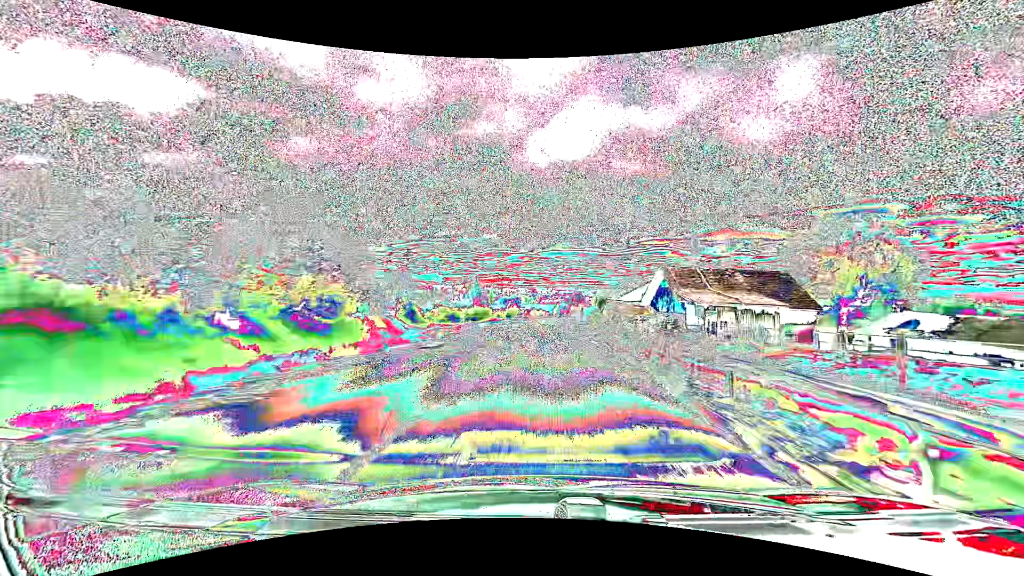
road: primary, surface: asphalt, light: Day
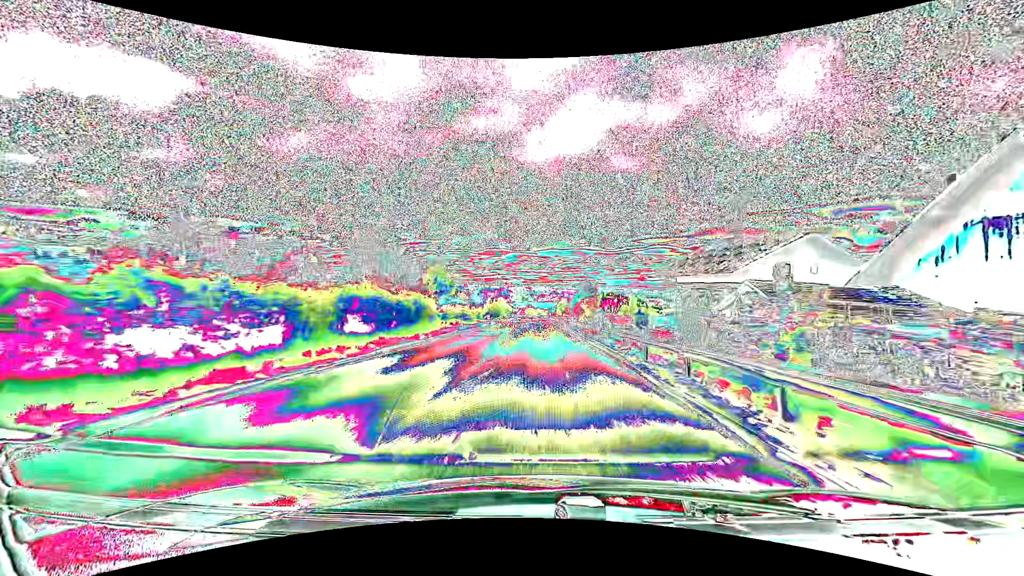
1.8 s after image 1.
(+0.2, +50.0) m; 0°
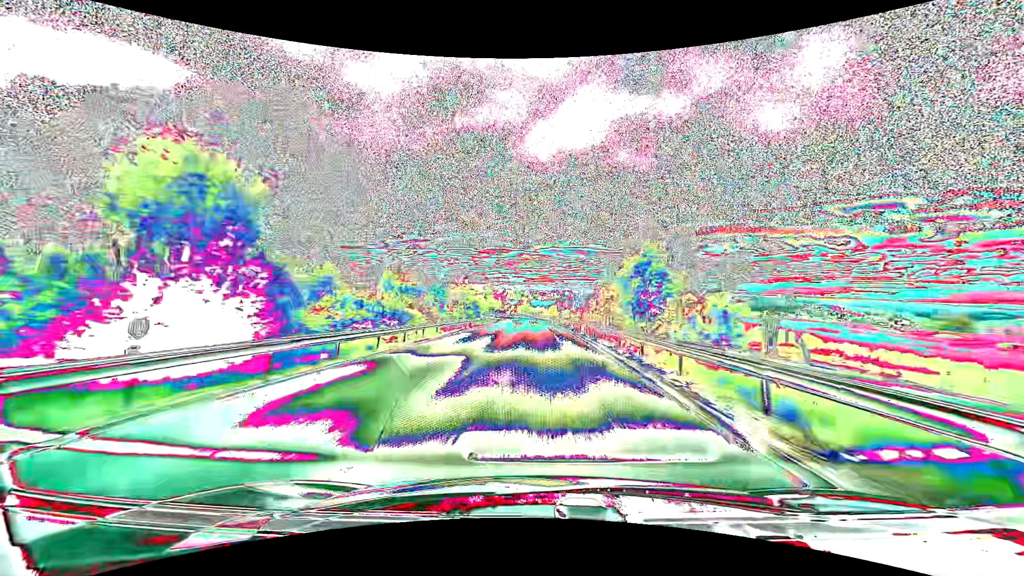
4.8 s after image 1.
(+0.1, +83.8) m; 0°
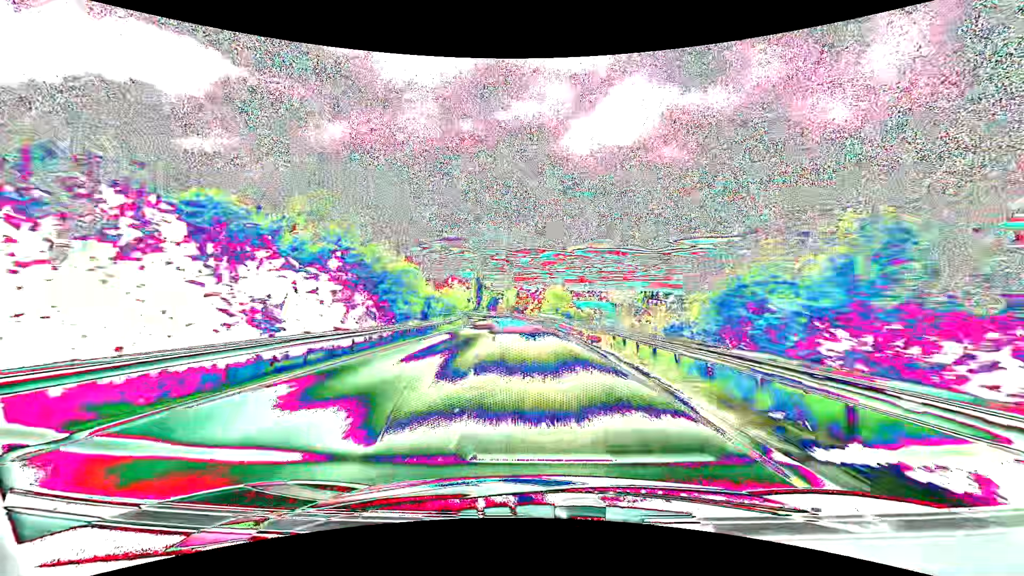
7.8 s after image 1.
(-1.9, +81.4) m; -4°
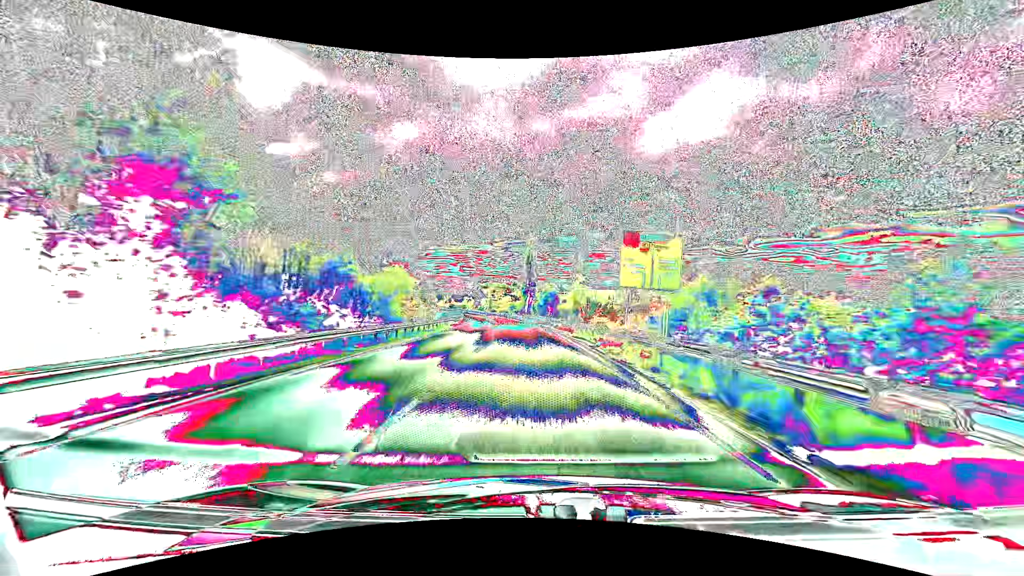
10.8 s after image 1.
(-5.1, +78.6) m; -7°
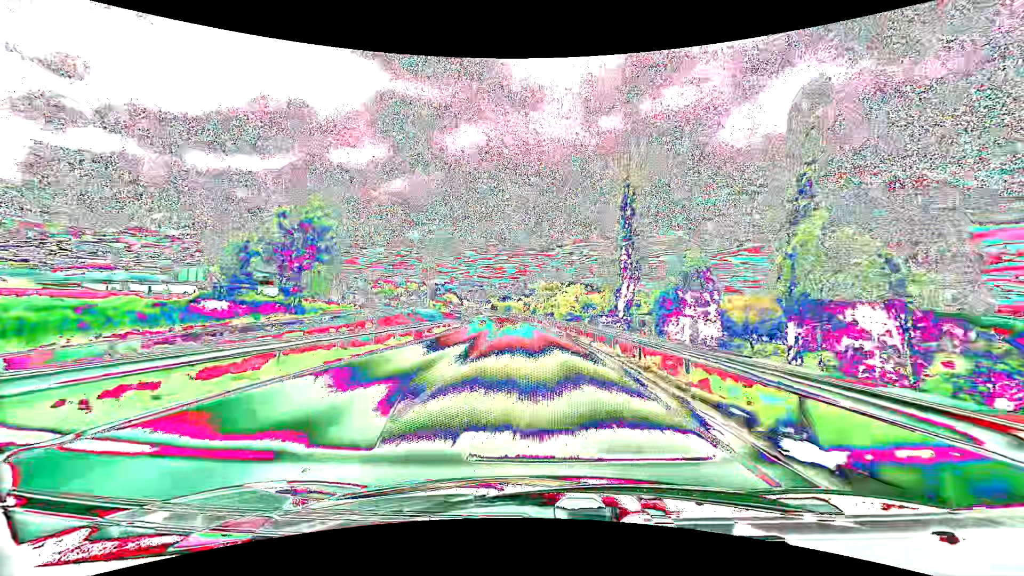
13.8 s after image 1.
(-5.2, +76.9) m; -8°
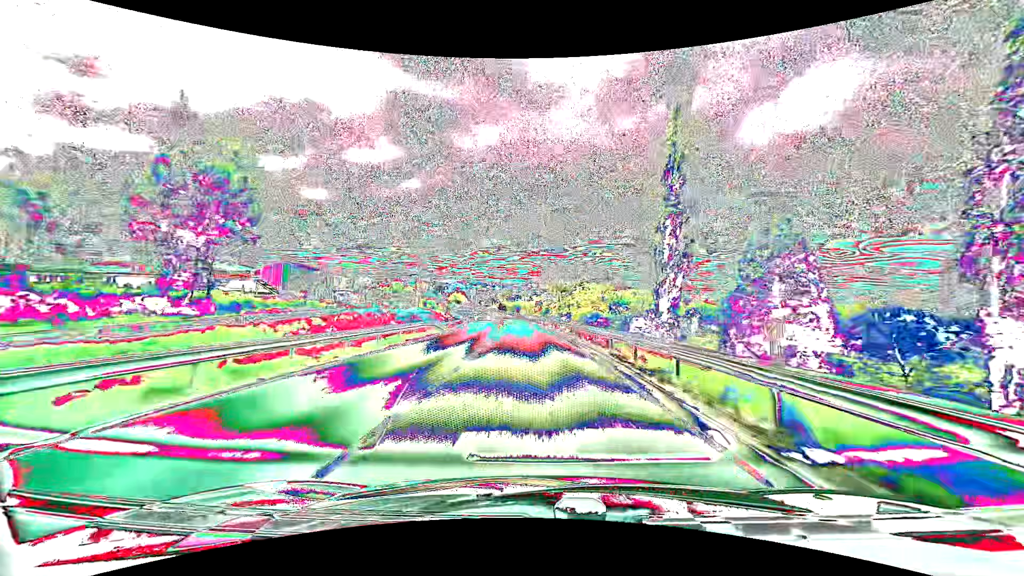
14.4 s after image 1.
(-0.2, +15.5) m; -1°
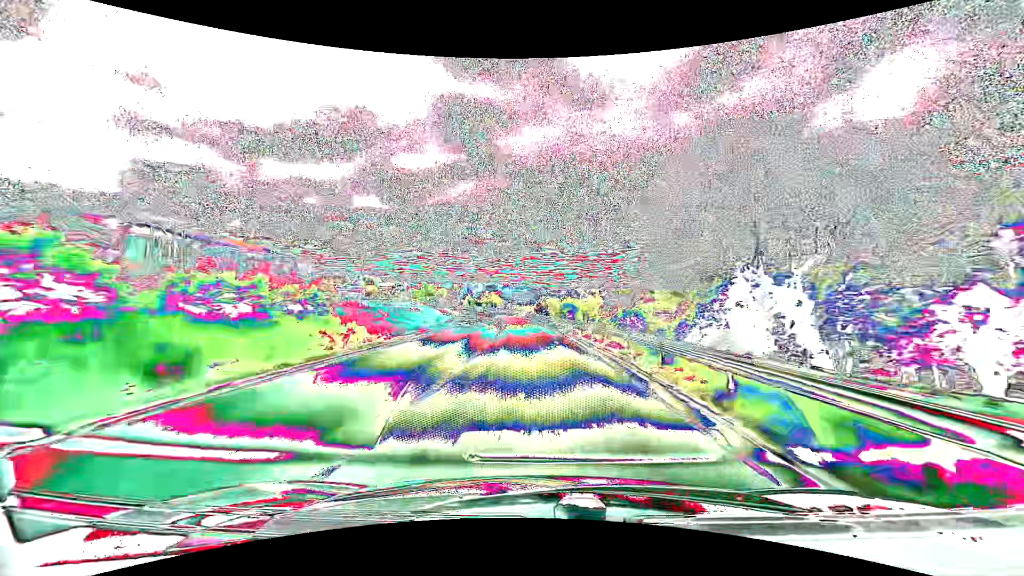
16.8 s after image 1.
(-3.1, +62.2) m; -6°
(0, +10) (0, +20) (-1, +30) (-1, +40) (-2, +50) (-3, +60) (-3, +70) (-5, +80) (-6, +90) (-8, +100) m
